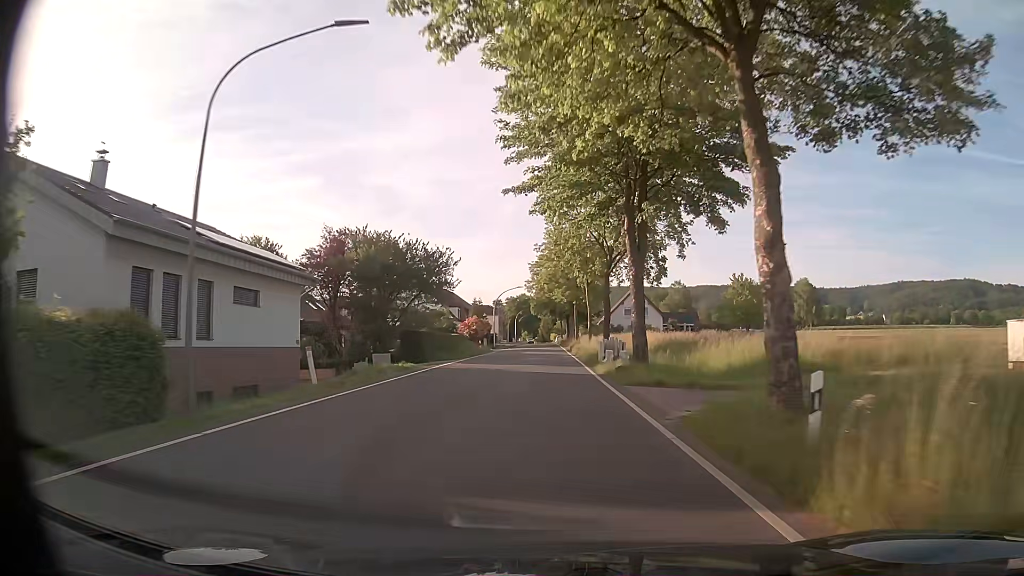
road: tertiary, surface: asphalt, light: Day
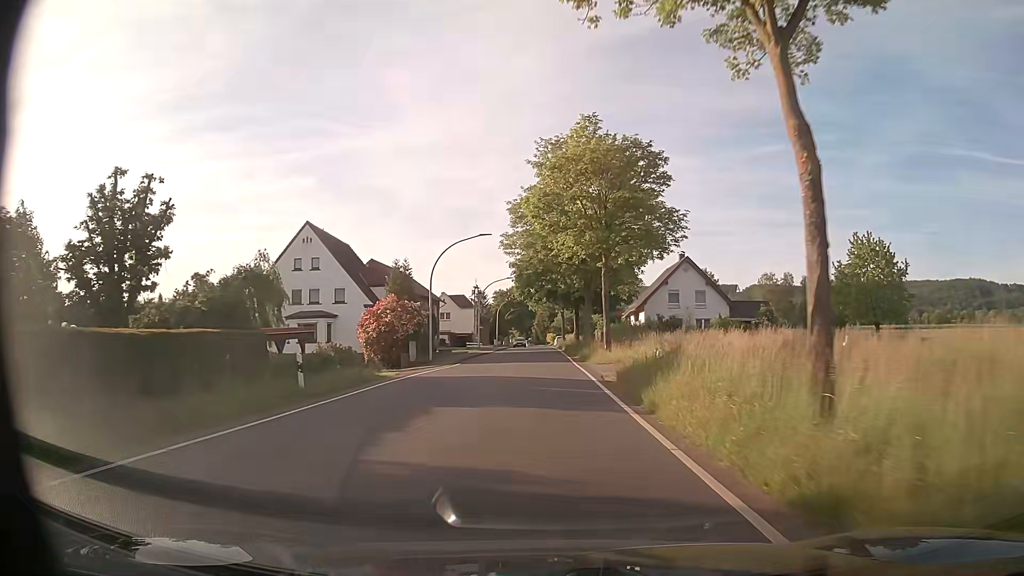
(0.0, +43.8) m; 0°
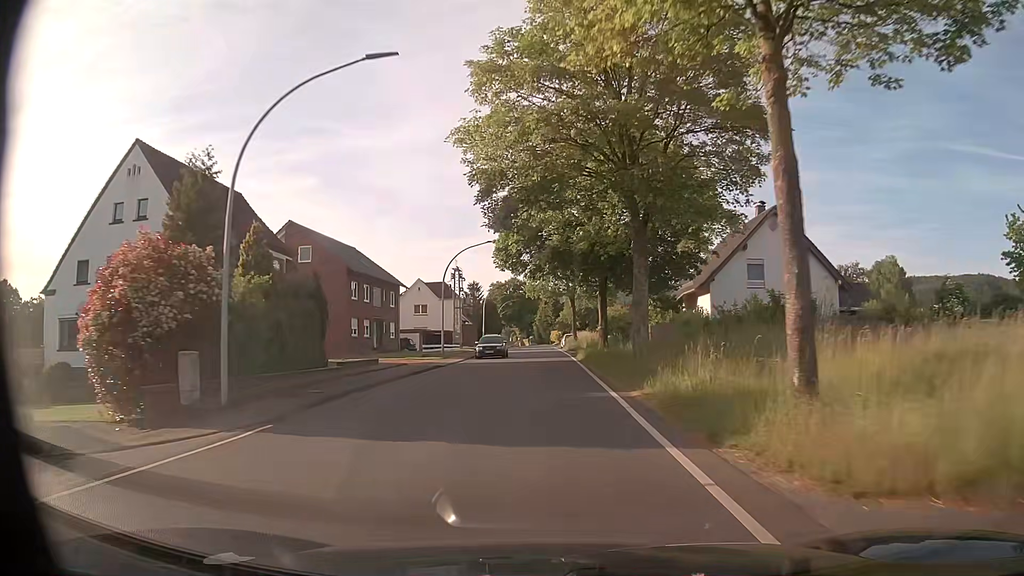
(-0.1, +26.6) m; -1°
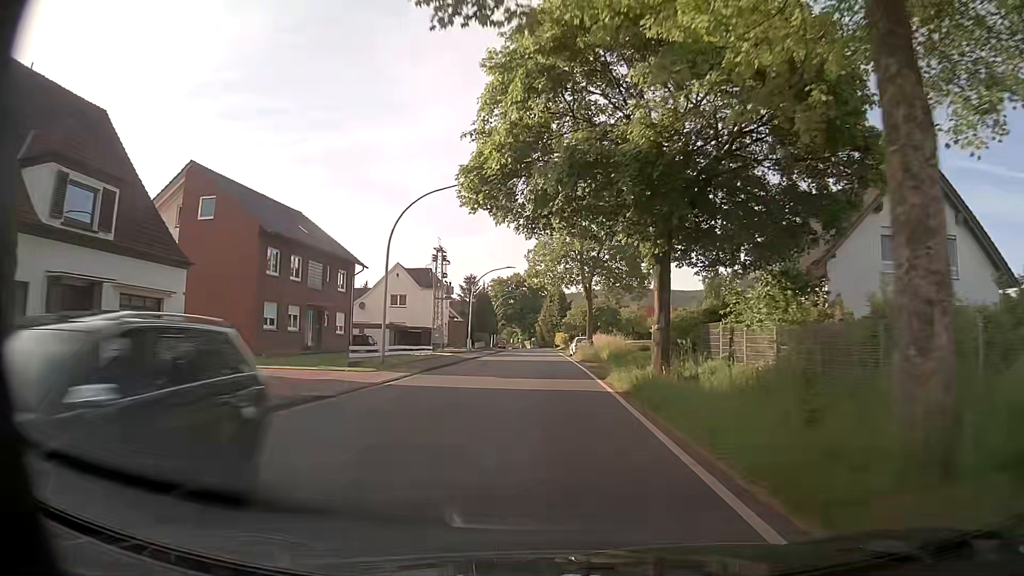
(-0.1, +17.3) m; 0°
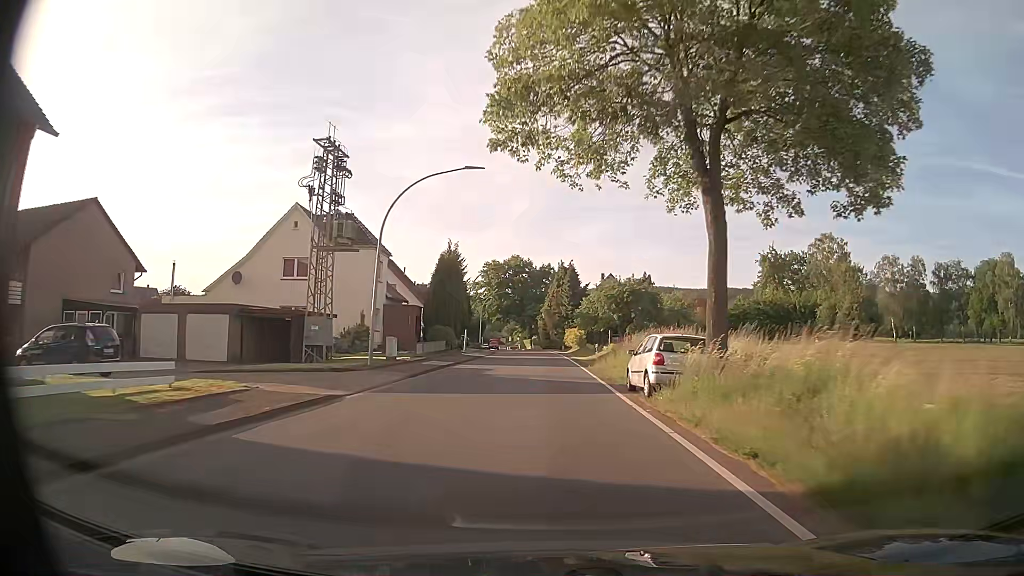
(-0.4, +34.4) m; -1°
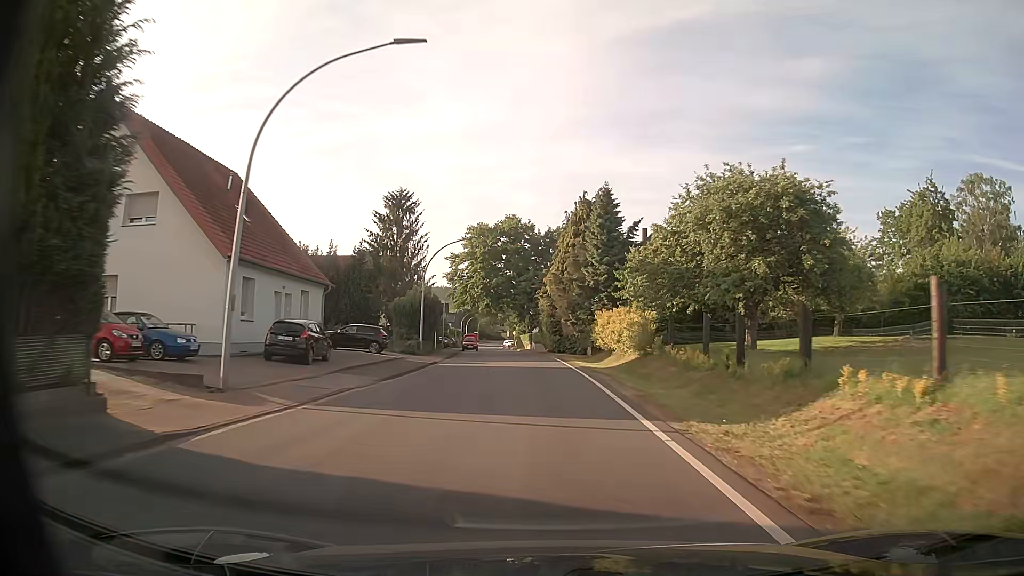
(+0.2, +43.7) m; 0°
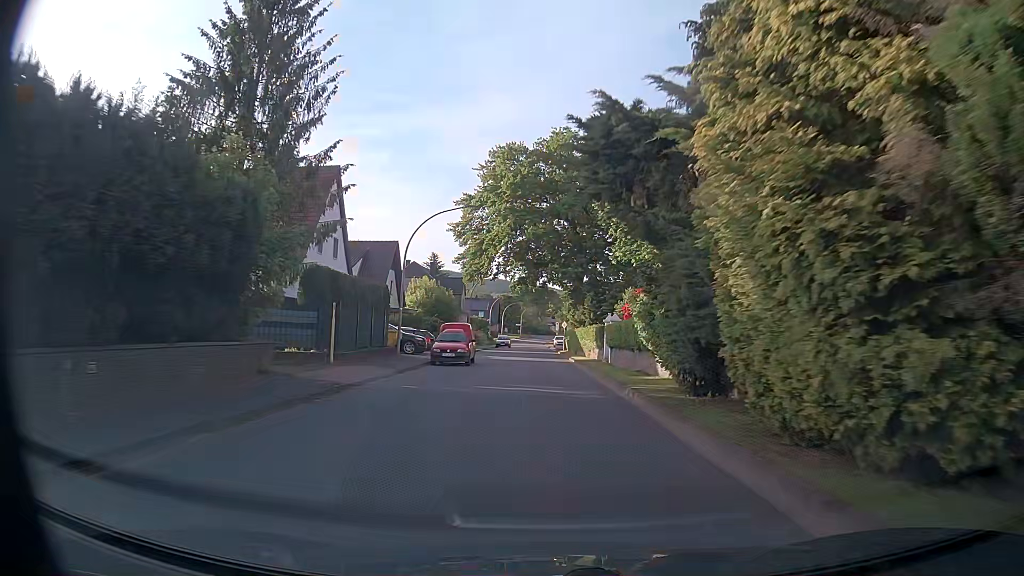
(-1.7, +42.5) m; -6°
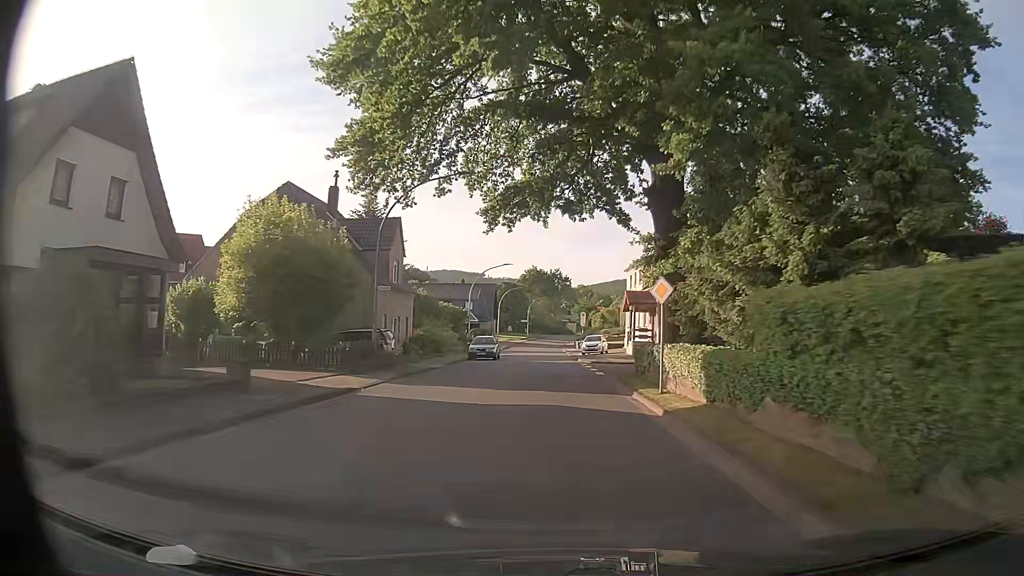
(+0.1, +41.6) m; 0°
(0, +10) (0, +20) (0, +30) (0, +40) (0, +50) (0, +60) (0, +70) (0, +80) (0, +90) (+1, +100) m
